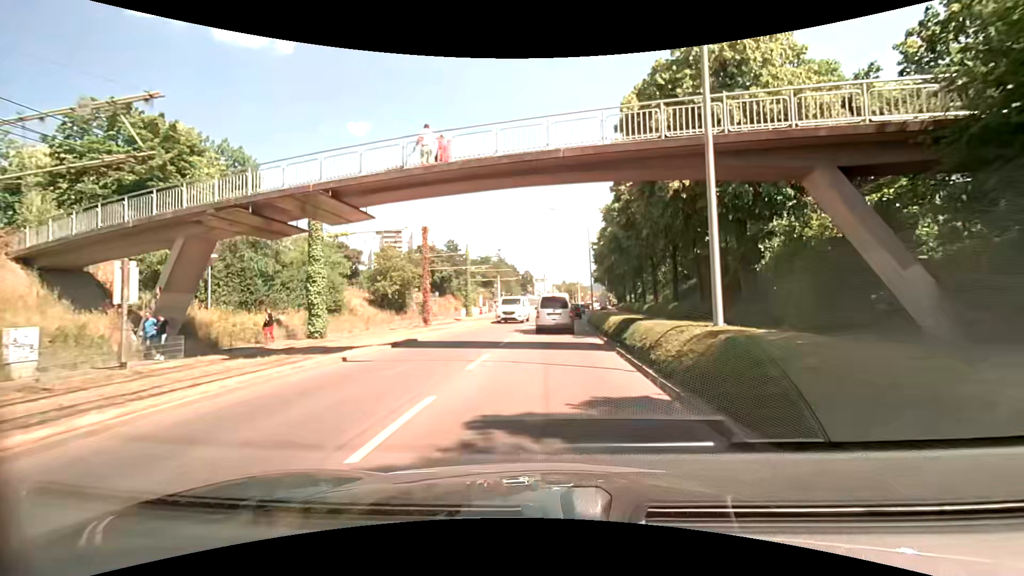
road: tertiary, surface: asphalt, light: Day
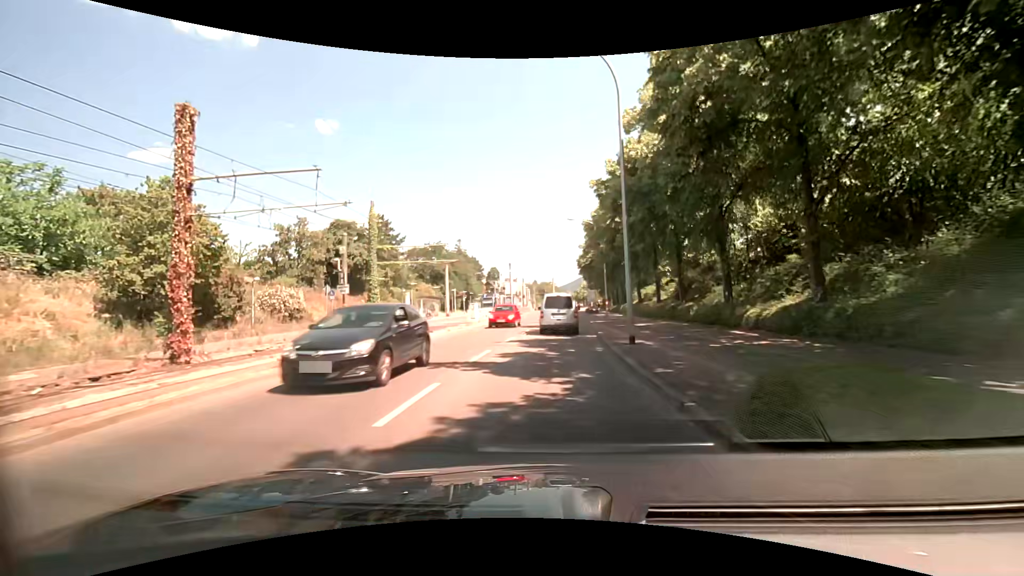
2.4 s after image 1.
(+0.4, +28.8) m; +3°
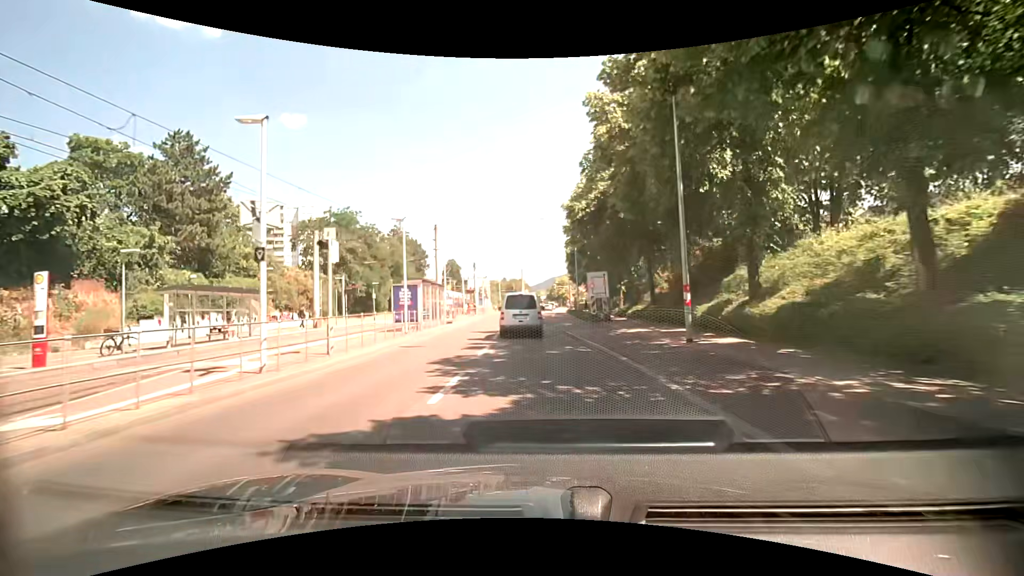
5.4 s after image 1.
(+1.0, +34.6) m; +3°
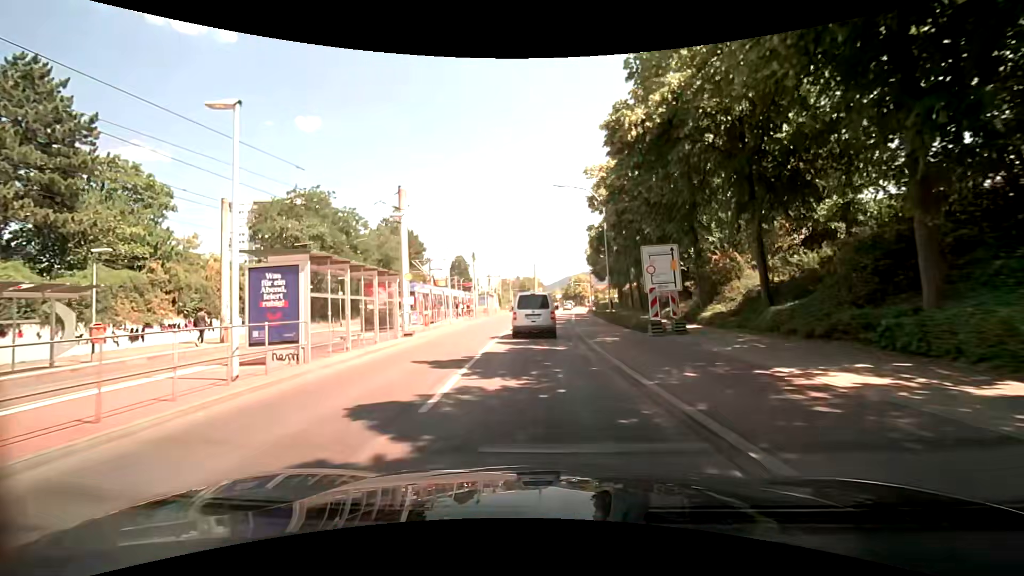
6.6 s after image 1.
(-0.1, +13.1) m; -1°
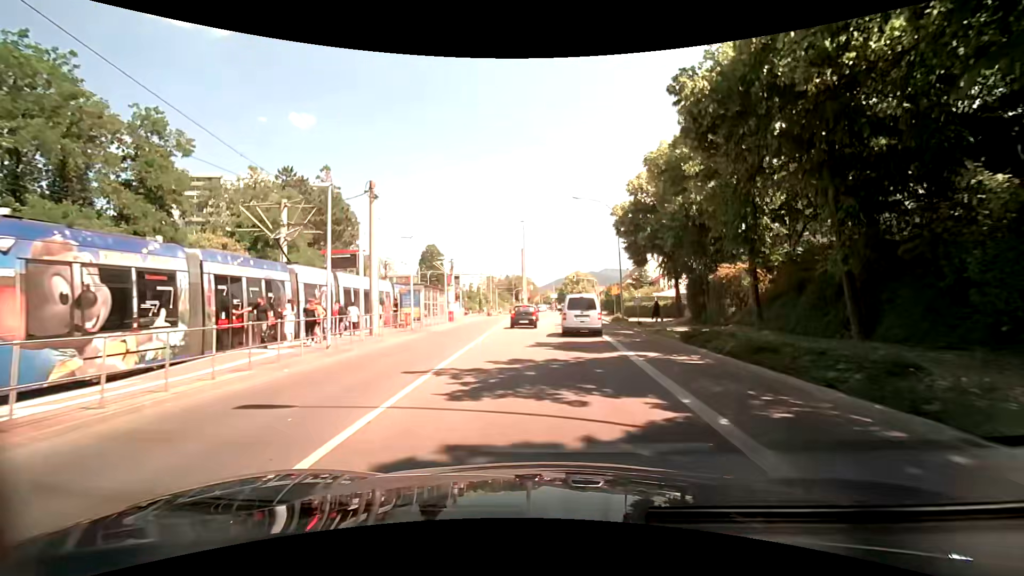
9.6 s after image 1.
(-0.1, +30.6) m; +1°
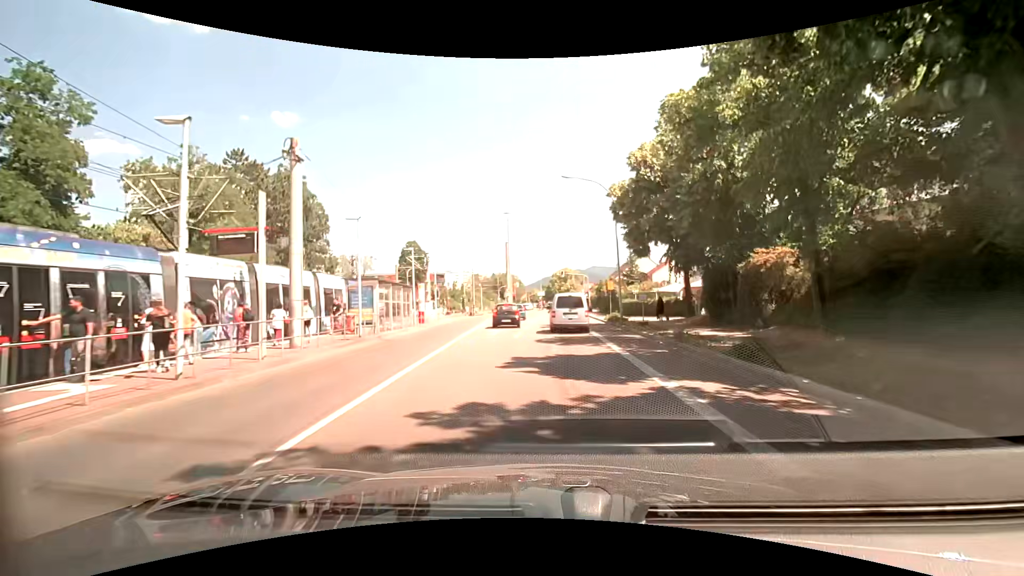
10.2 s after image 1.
(+0.1, +5.8) m; +2°
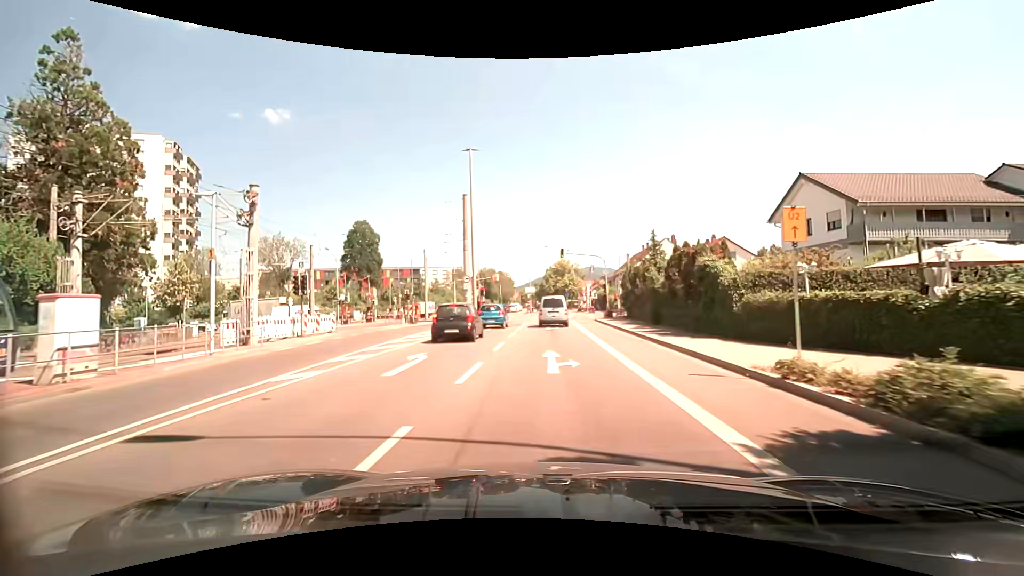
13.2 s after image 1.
(+0.3, +29.6) m; +1°
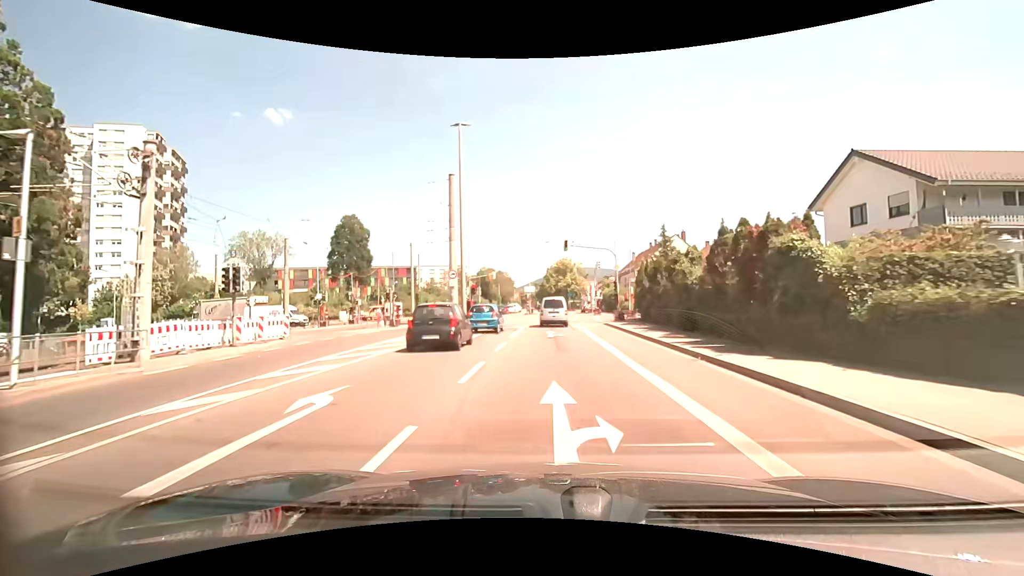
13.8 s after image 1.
(-0.1, +6.1) m; -1°
(0, +10) (0, +20) (+1, +30) (+1, +40) (+1, +50) (+1, +60) (+2, +70) (+2, +80) (+2, +90) (+1, +100) m
